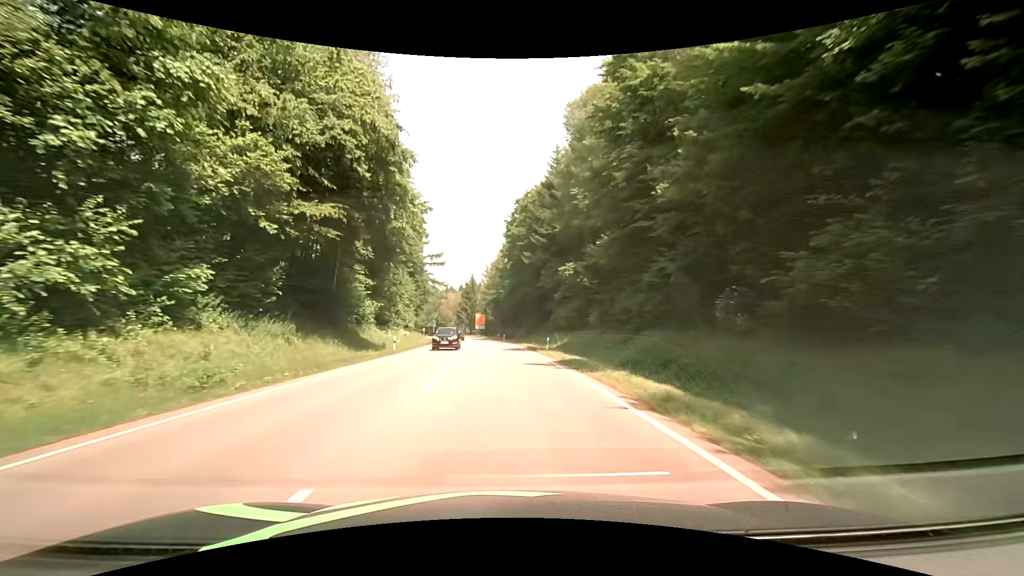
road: secondary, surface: asphalt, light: Day
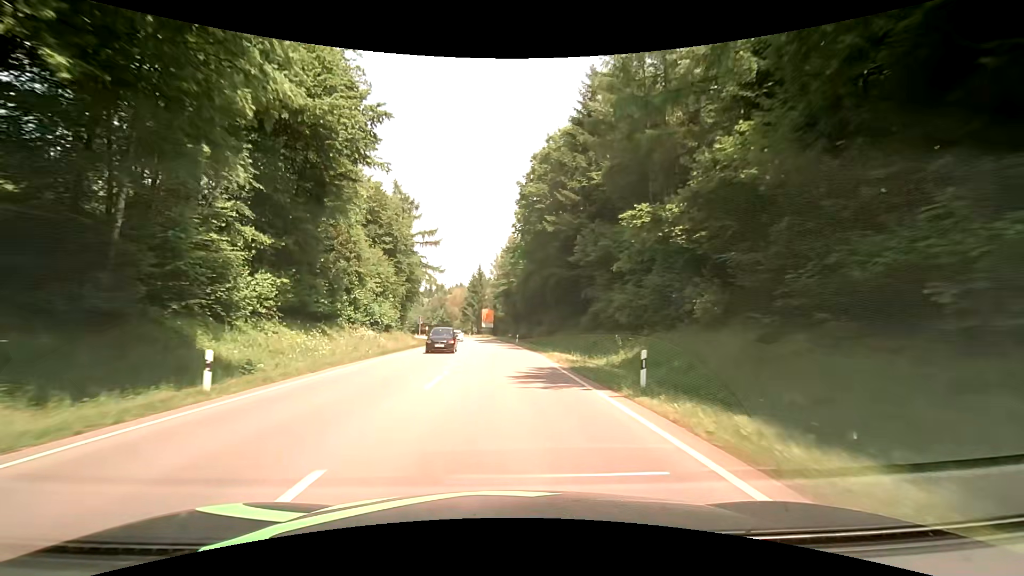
(-0.3, +21.6) m; -1°
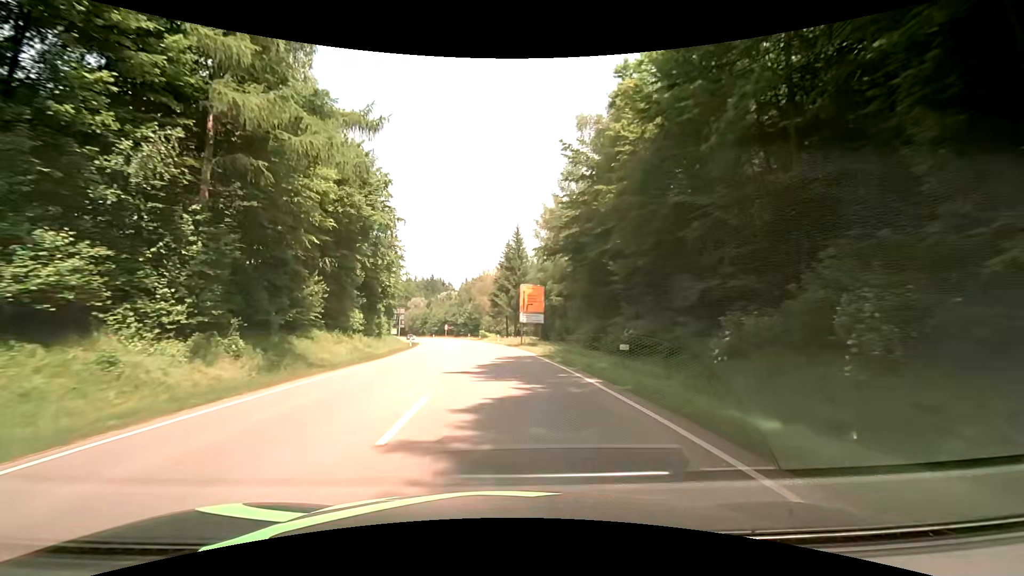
(-2.4, +54.0) m; -5°
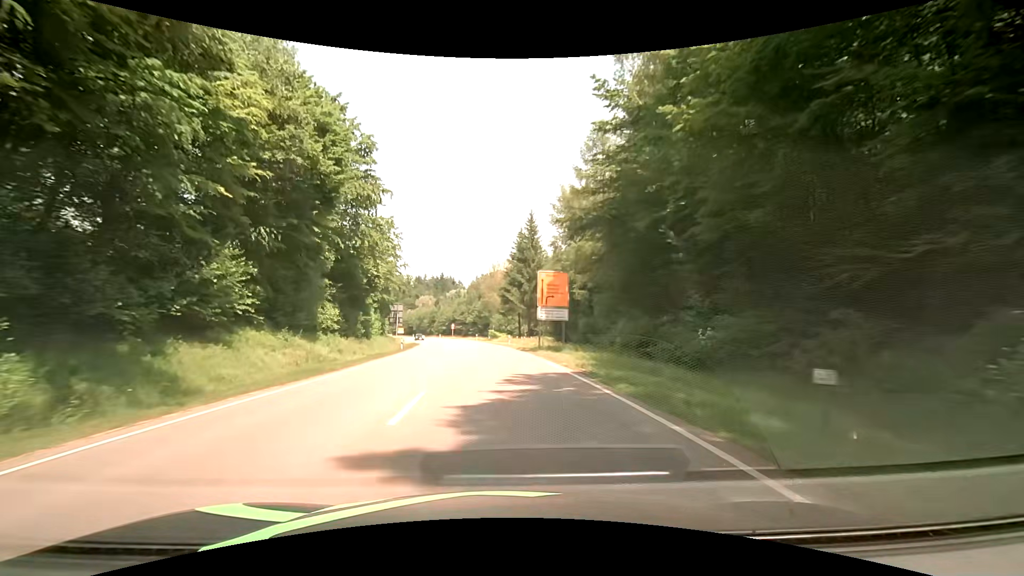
(-0.3, +10.8) m; -3°
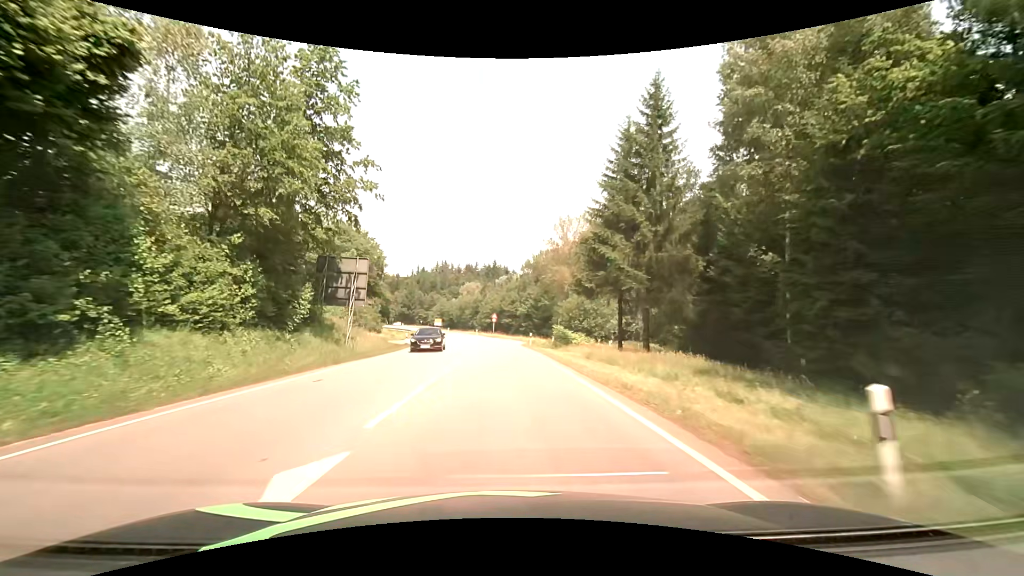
(-1.5, +43.2) m; -6°
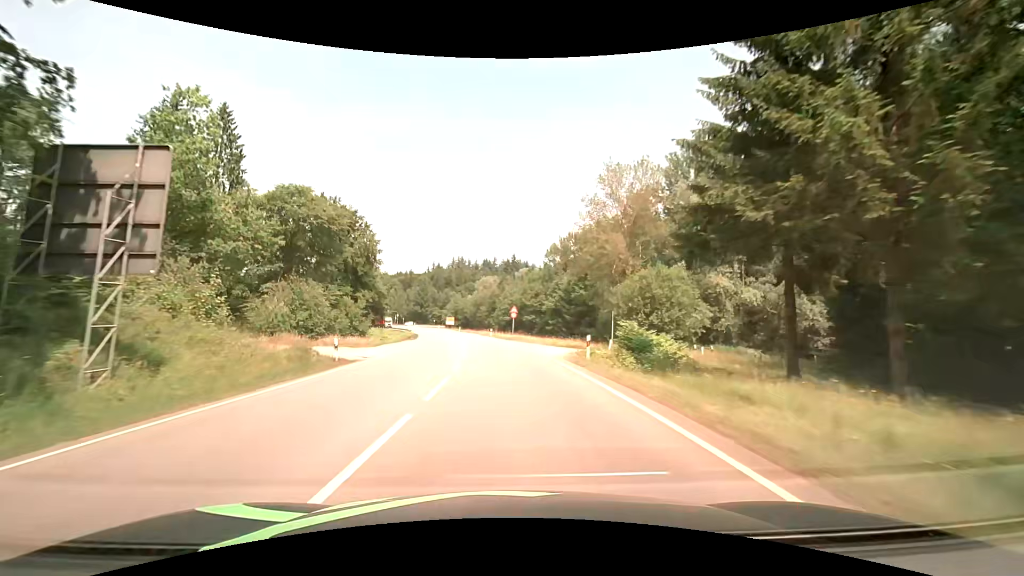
(-0.2, +21.7) m; -1°
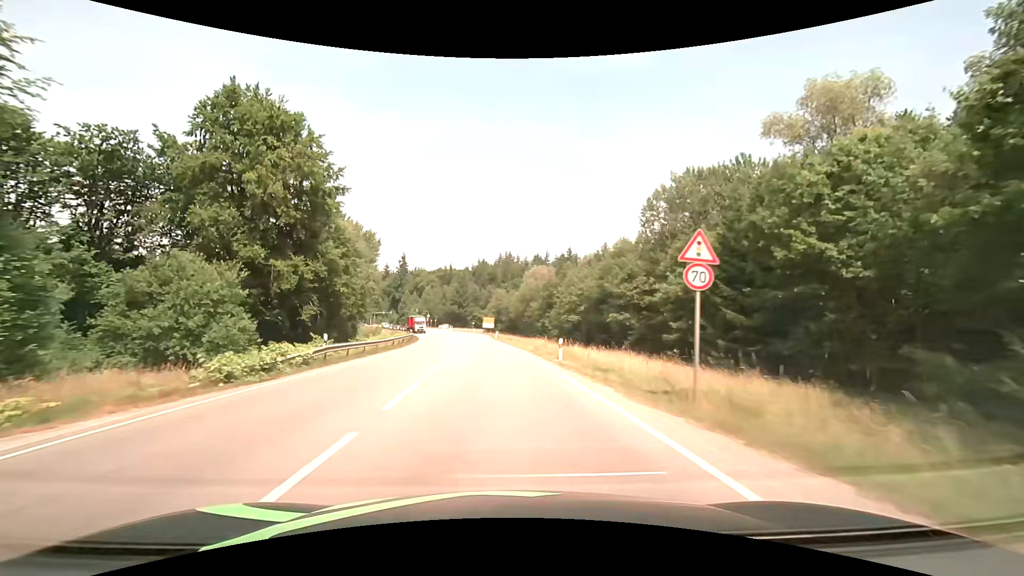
(-2.2, +43.3) m; -6°
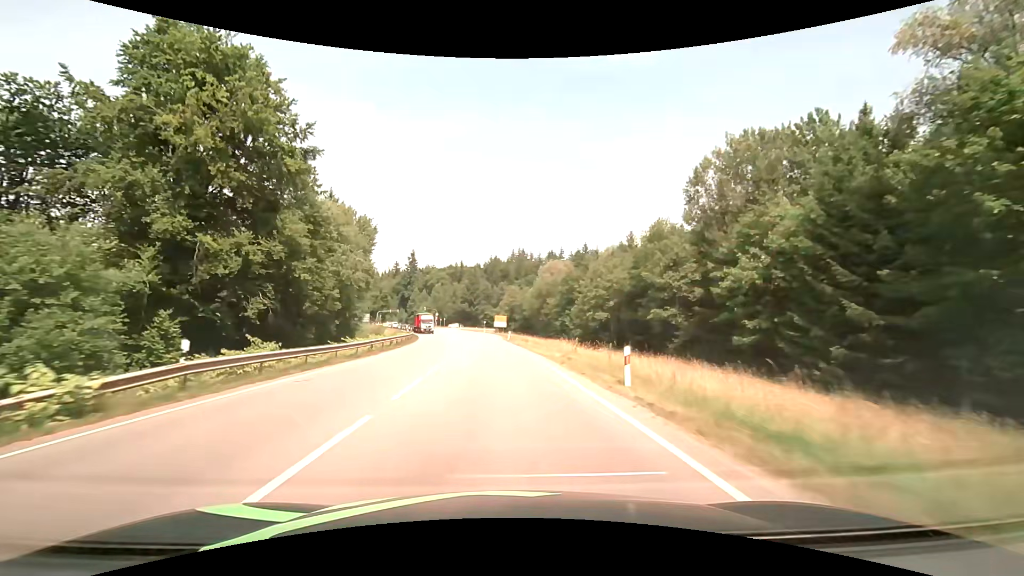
(-0.1, +10.8) m; -2°
(0, +10) (0, +20) (-1, +30) (-1, +40) (-2, +50) (-3, +60) (-4, +70) (-5, +80) (-7, +90) (-9, +99) m
